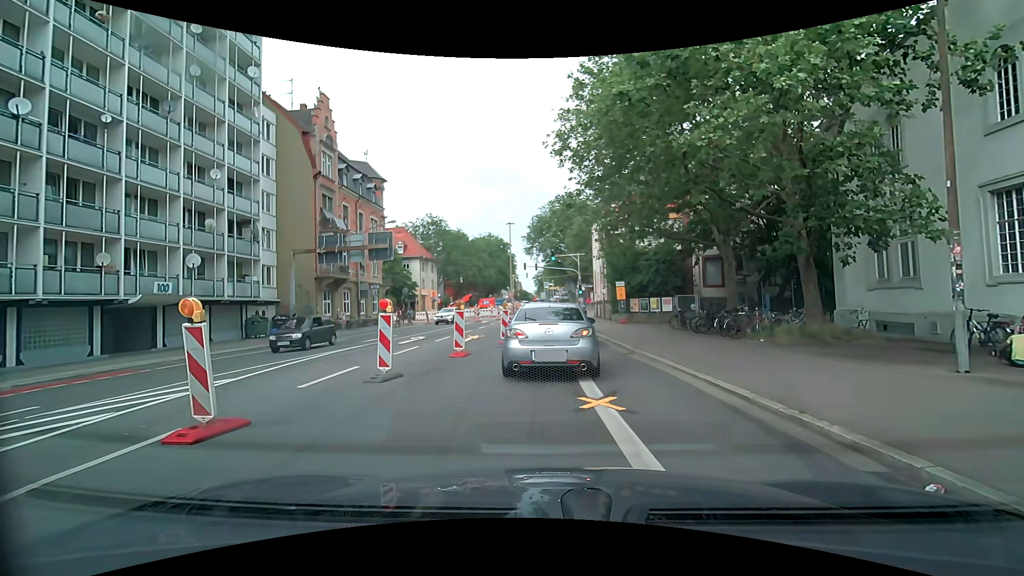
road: secondary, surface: asphalt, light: Day
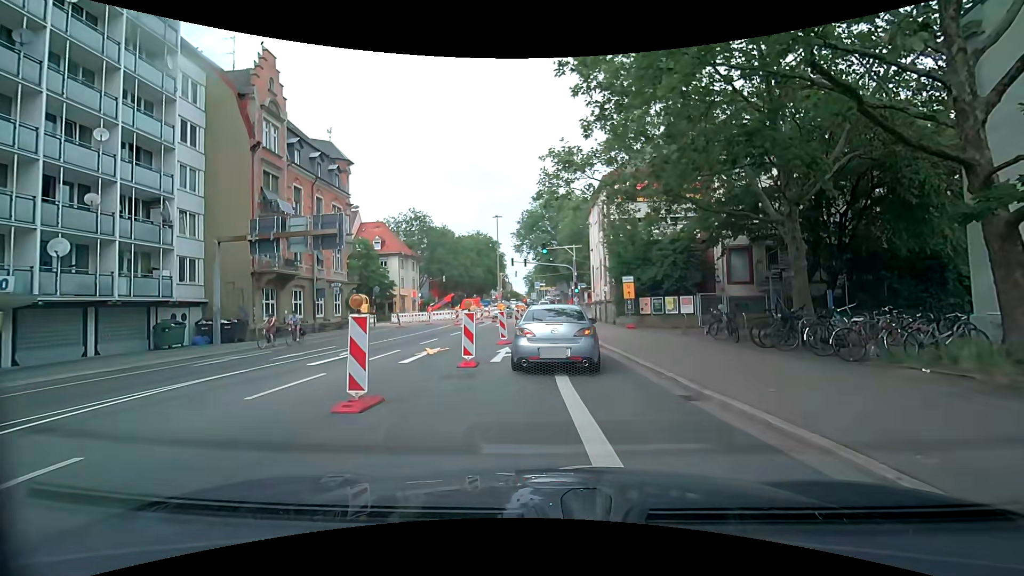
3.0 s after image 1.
(+0.4, +7.2) m; +4°
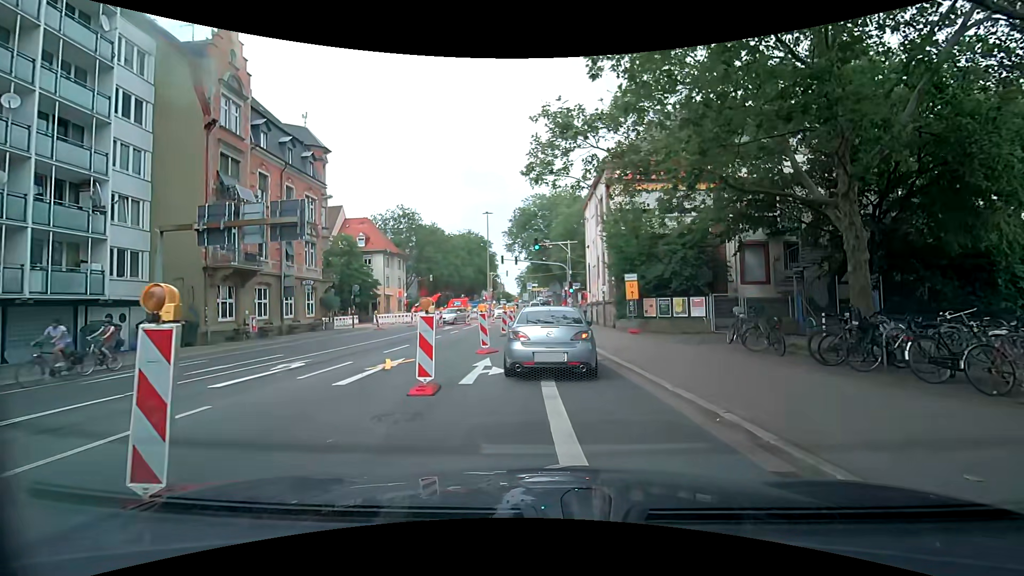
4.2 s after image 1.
(0.0, +3.5) m; +1°
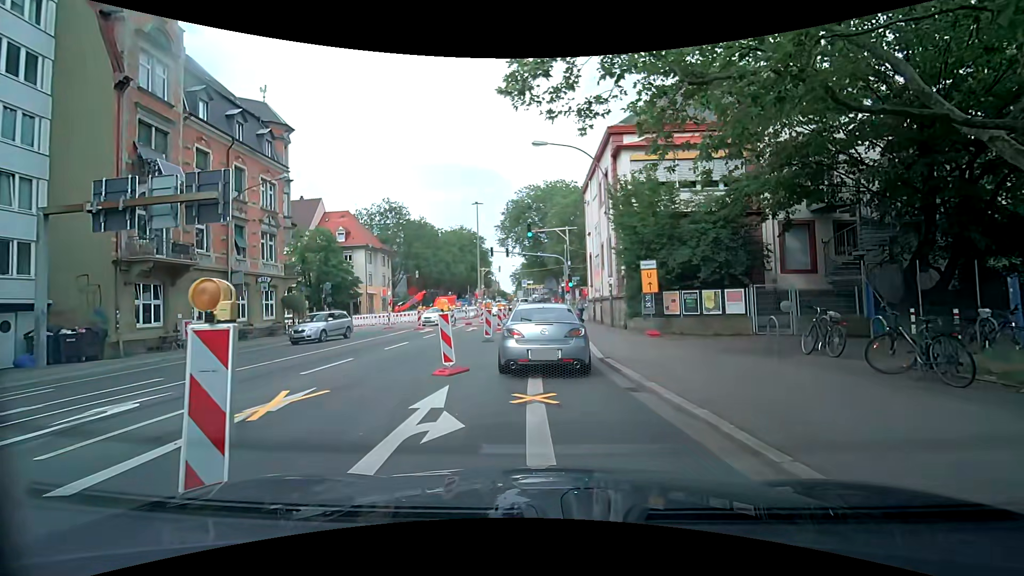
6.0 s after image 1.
(0.0, +5.3) m; 0°
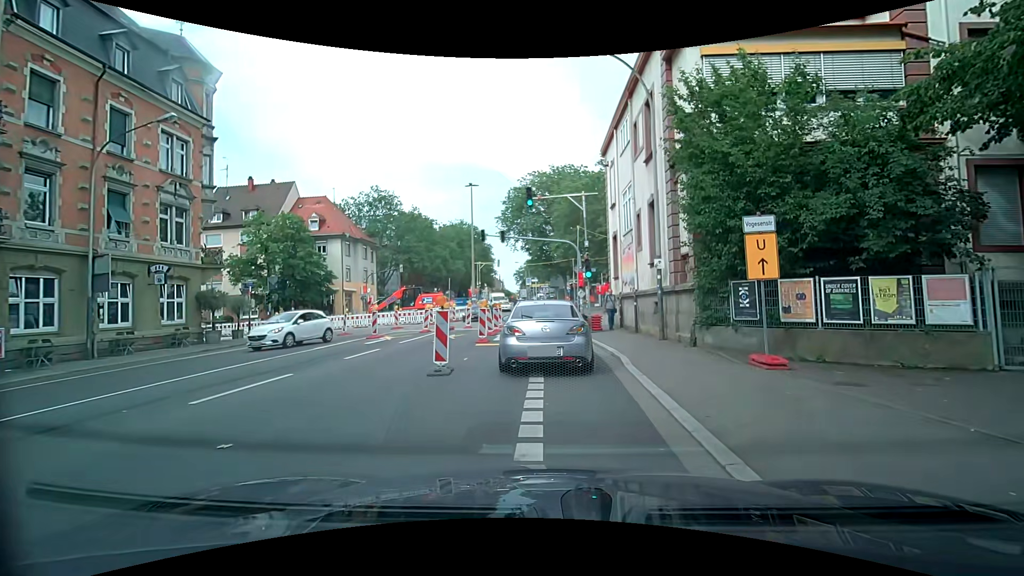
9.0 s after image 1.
(+0.1, +9.7) m; +1°
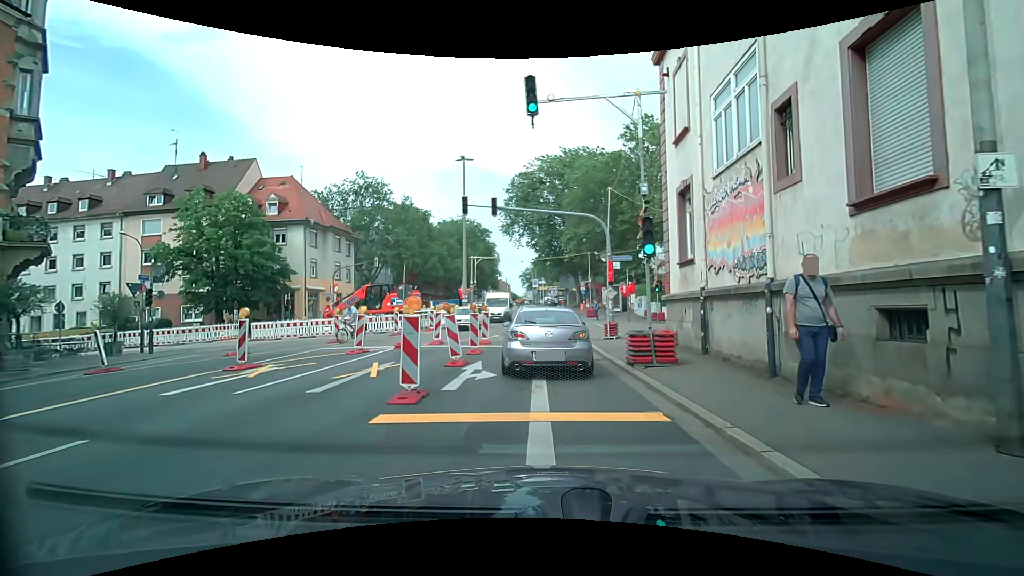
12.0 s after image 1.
(-0.2, +11.0) m; -3°
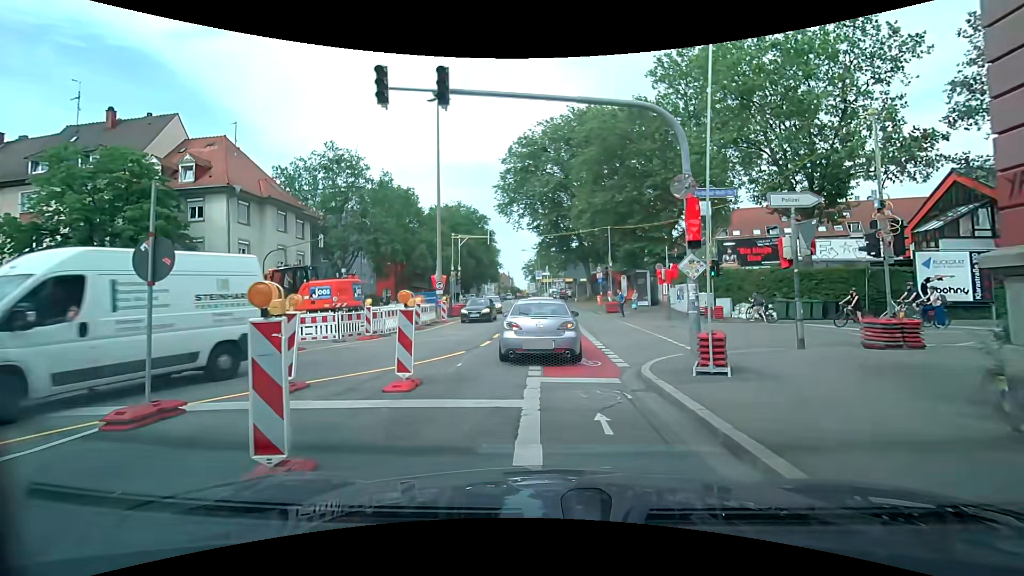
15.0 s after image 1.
(+0.1, +11.9) m; -1°
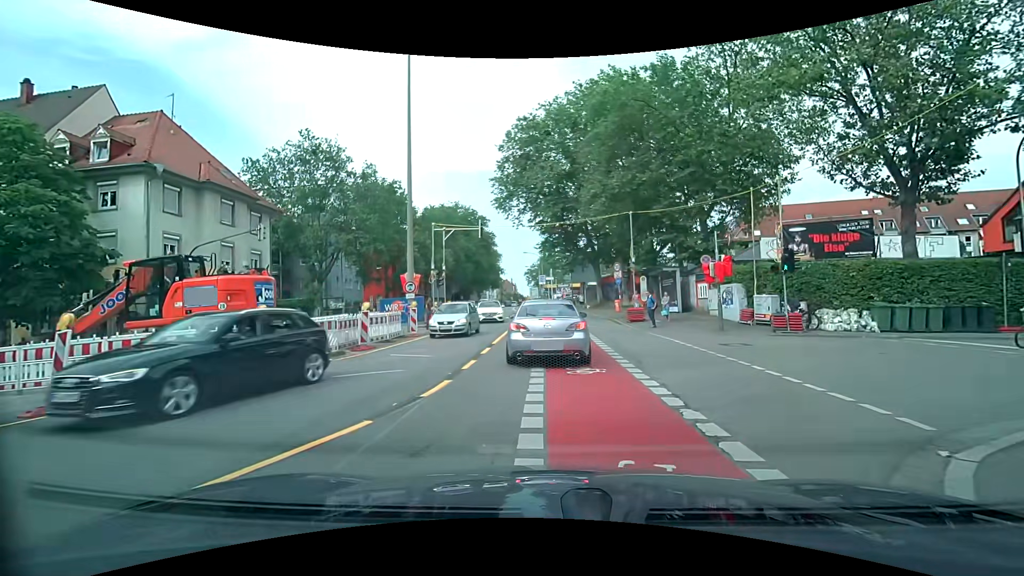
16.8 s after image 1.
(0.0, +7.7) m; +1°
(0, +10) (0, +20) (0, +30) (0, +40) (-2, +50) (-5, +59) (-7, +69) (-8, +79) (-8, +89) (-9, +99) m
